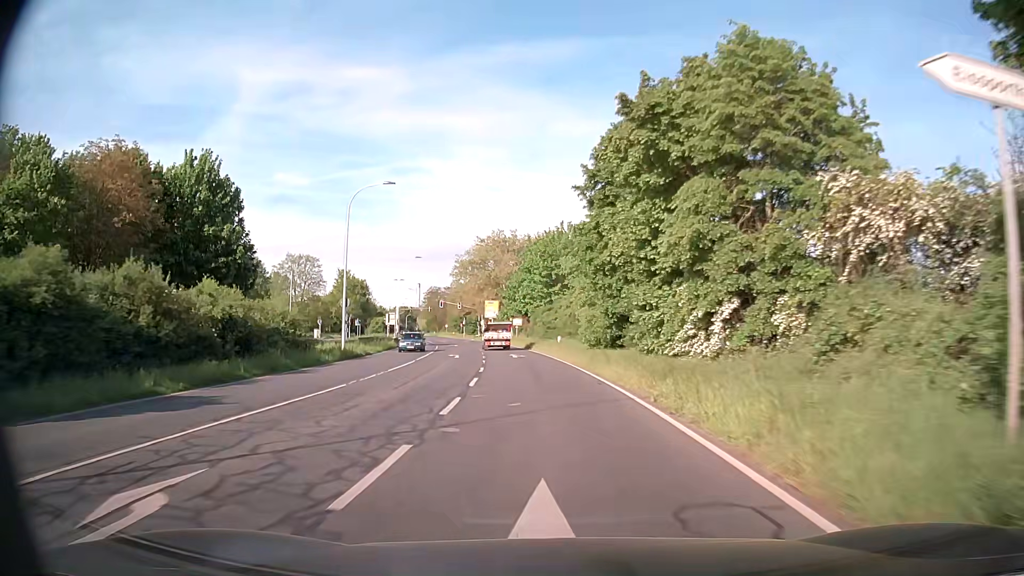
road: secondary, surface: asphalt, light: Day
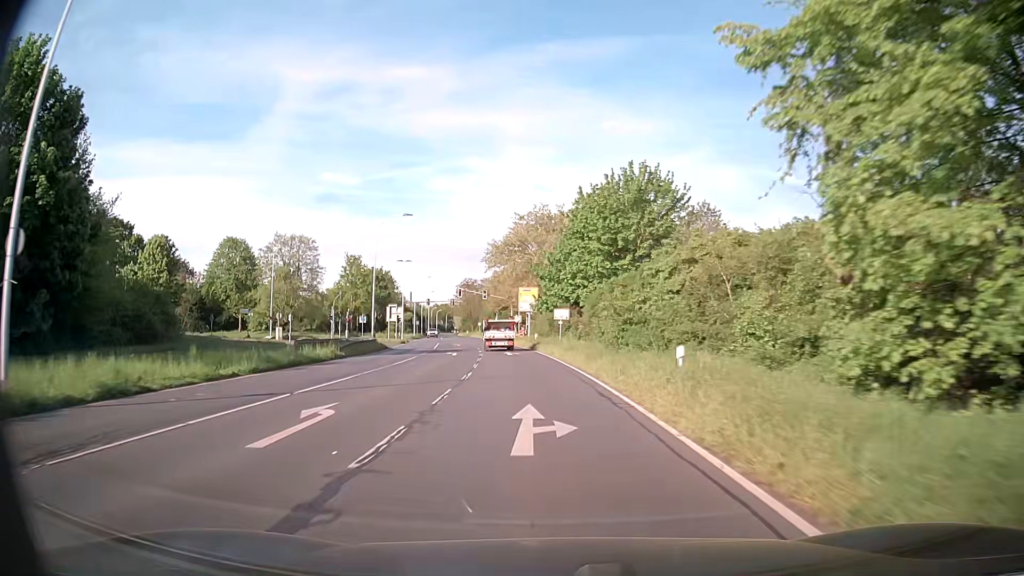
(-1.2, +28.8) m; -5°
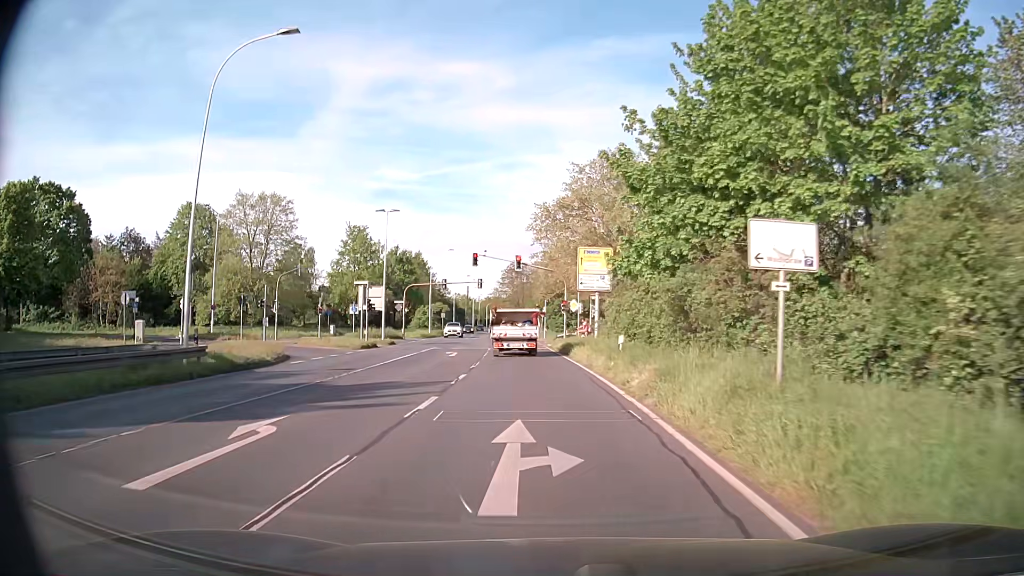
(-1.4, +32.4) m; -5°
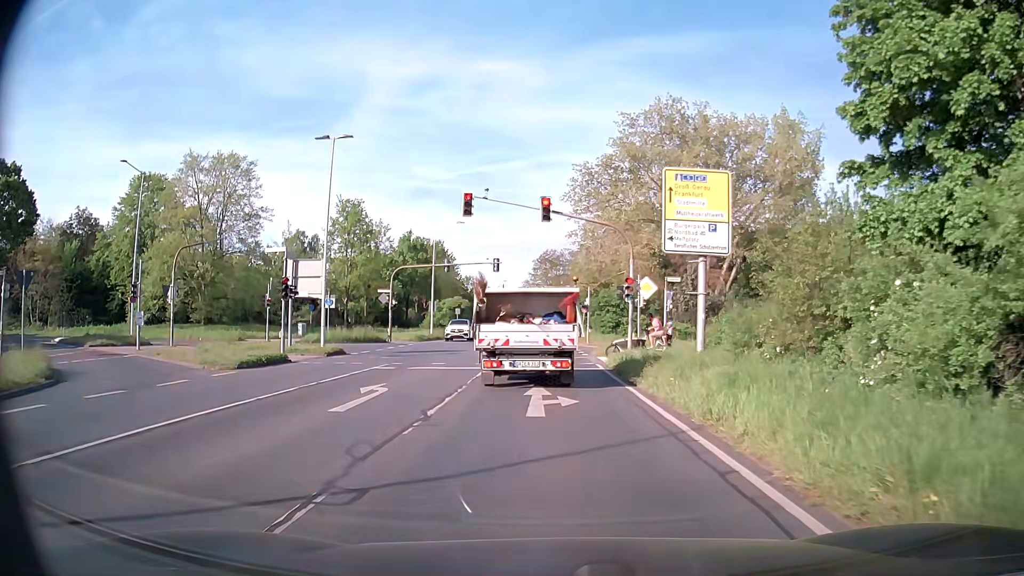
(-0.6, +19.3) m; -3°
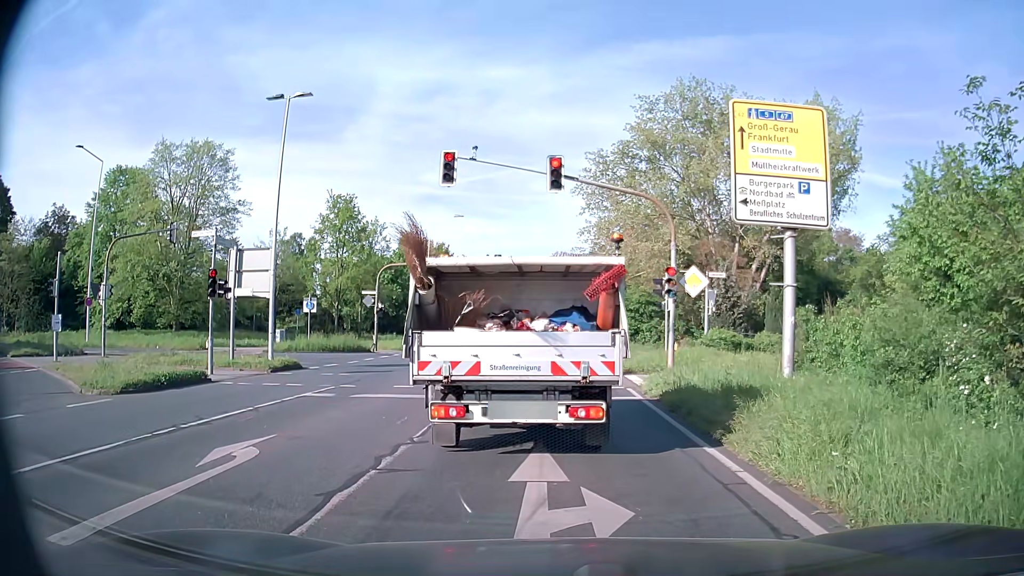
(-0.1, +6.3) m; -1°
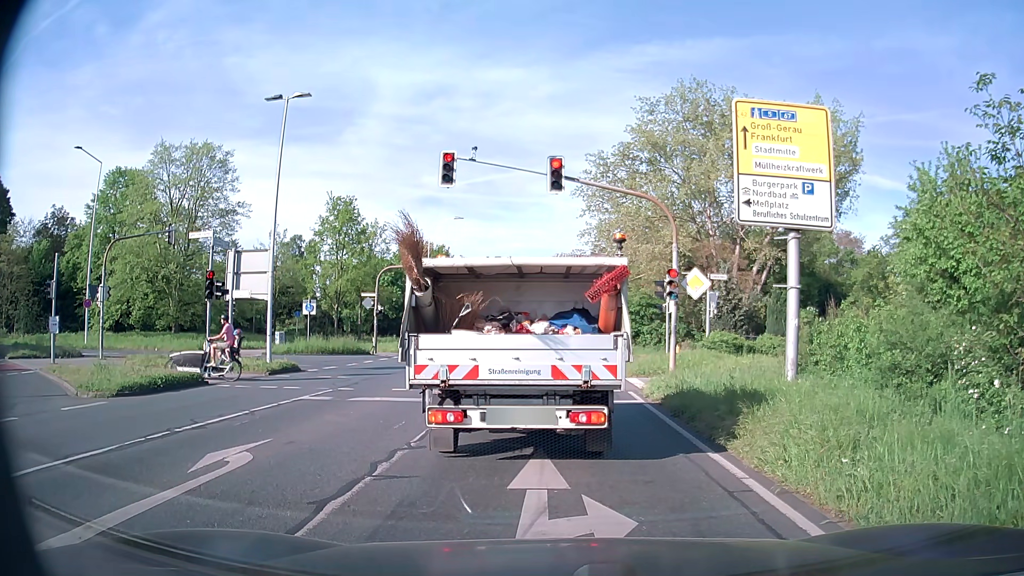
(0.0, +0.3) m; 0°
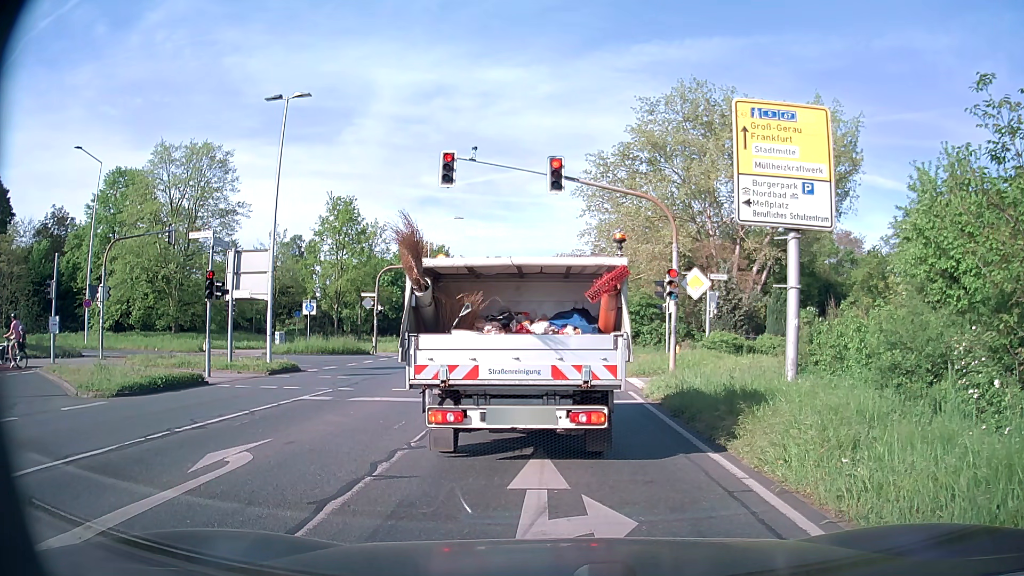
(0.0, 0.0) m; 0°
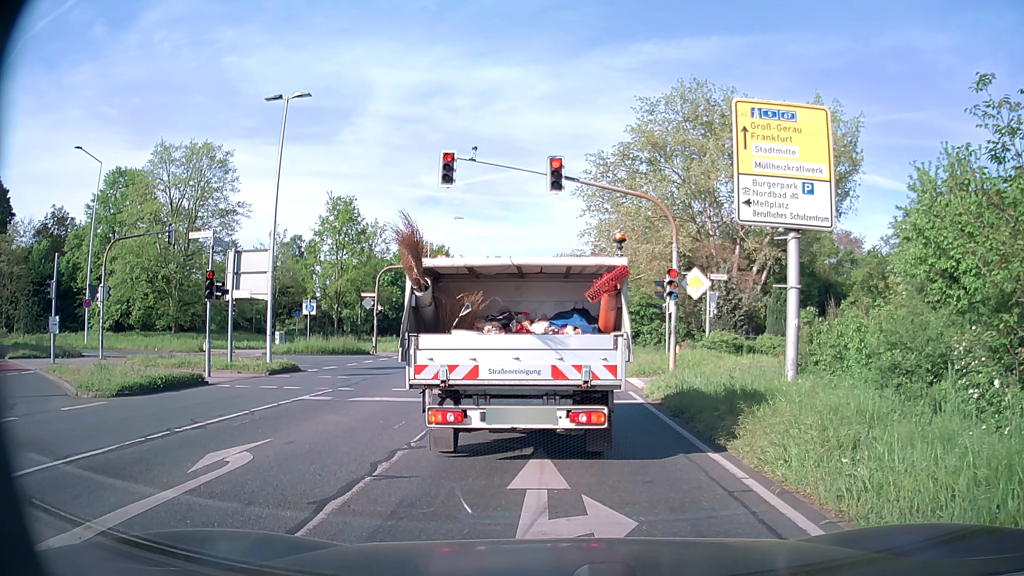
(0.0, 0.0) m; 0°
(0, +10) (0, +20) (0, +30) (0, +40) (0, +50) (0, +60) (0, +70) (-1, +80) (-1, +90) (-2, +100) m
